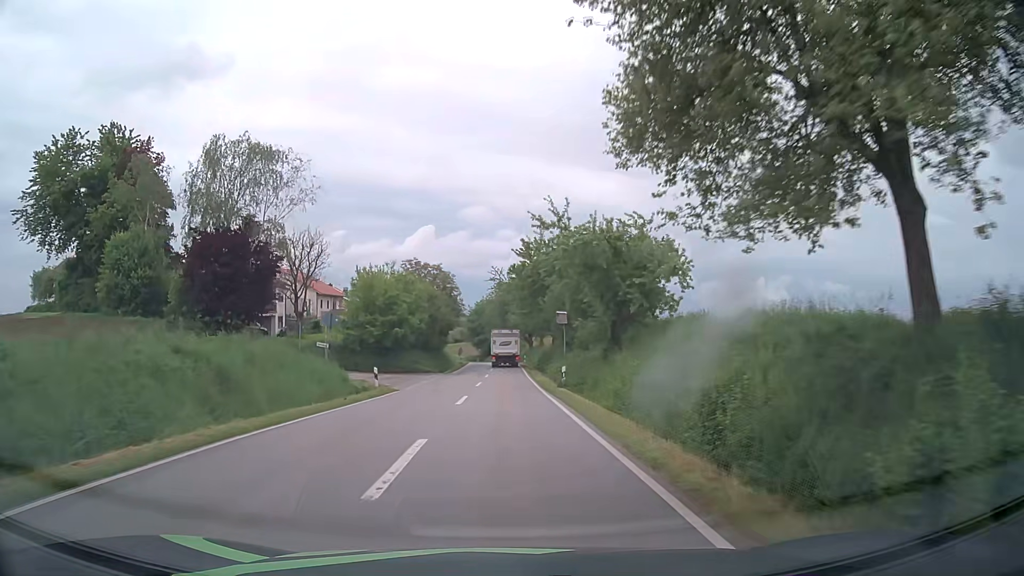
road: tertiary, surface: asphalt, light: Day
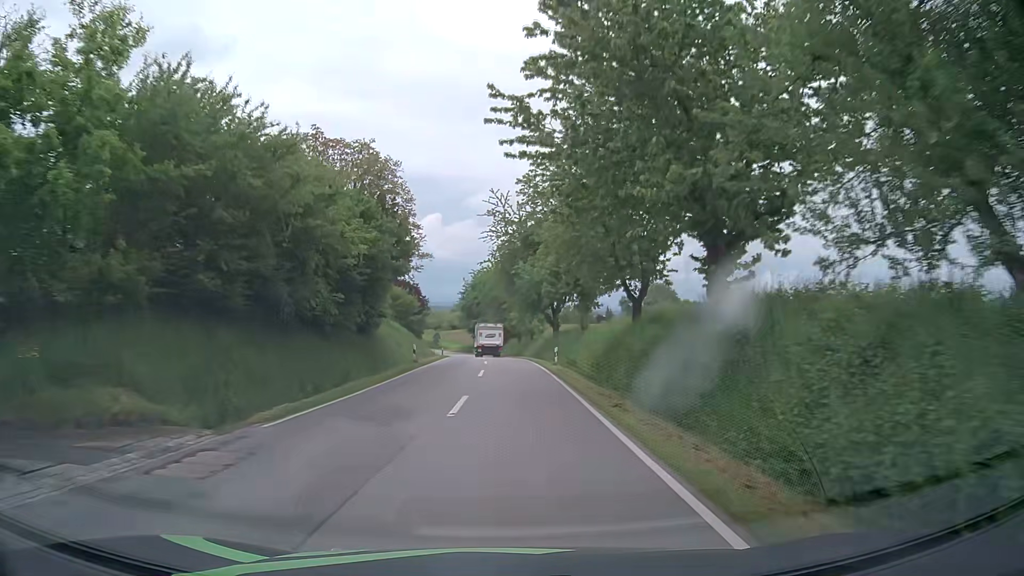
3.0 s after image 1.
(0.0, +41.2) m; 0°
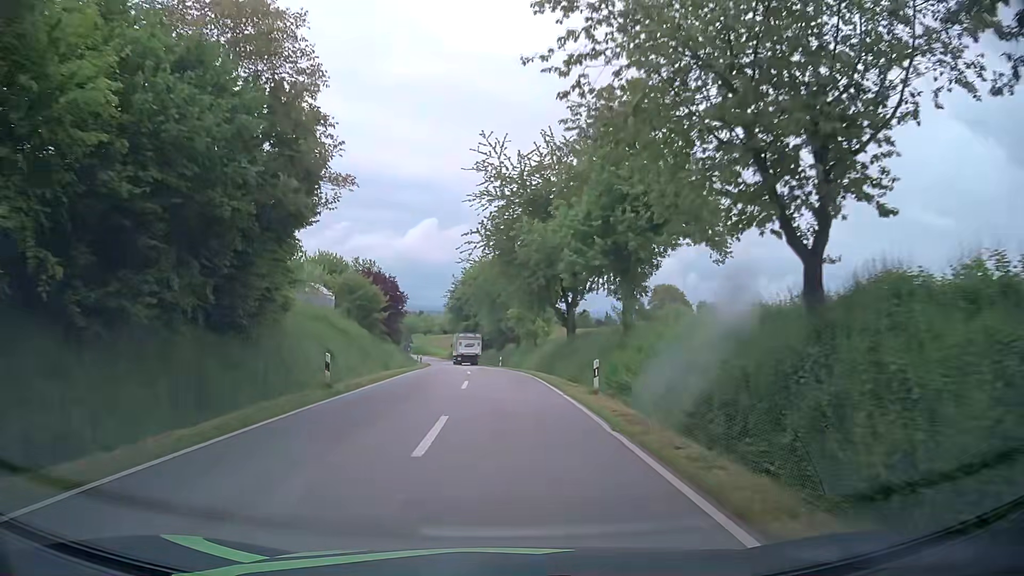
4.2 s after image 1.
(0.0, +16.2) m; 0°
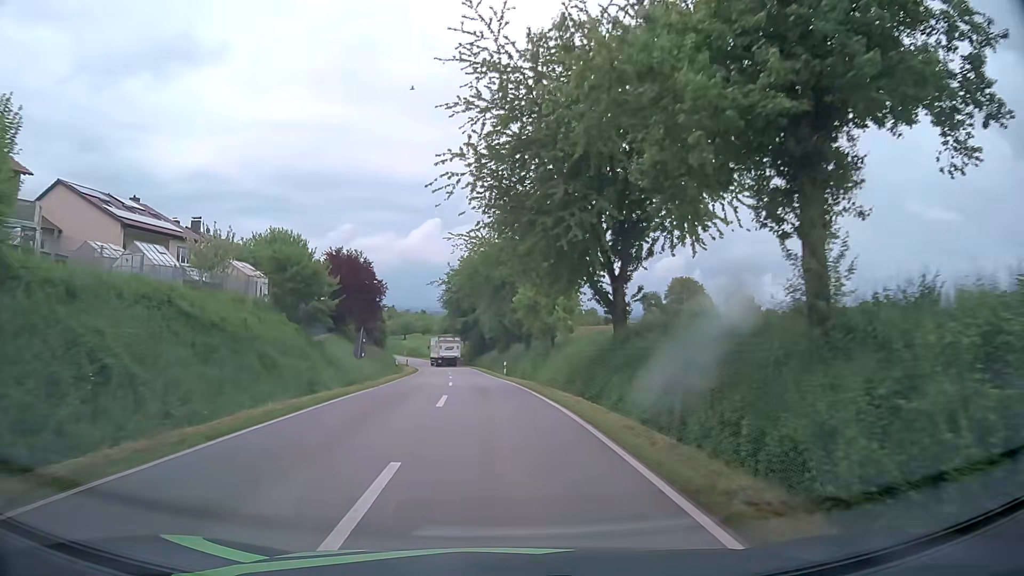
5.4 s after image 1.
(0.0, +16.2) m; 0°
(0, +10) (0, +20) (-1, +30) (-2, +40) (-3, +50) (-4, +60) (-5, +70) (-7, +80) (-9, +89) (-12, +99) m
